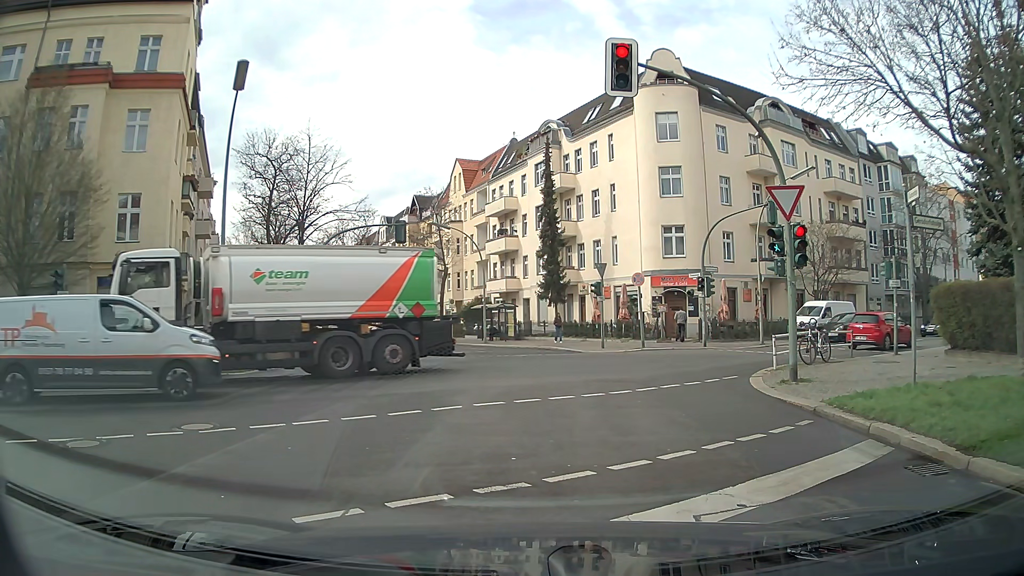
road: tertiary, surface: asphalt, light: Day
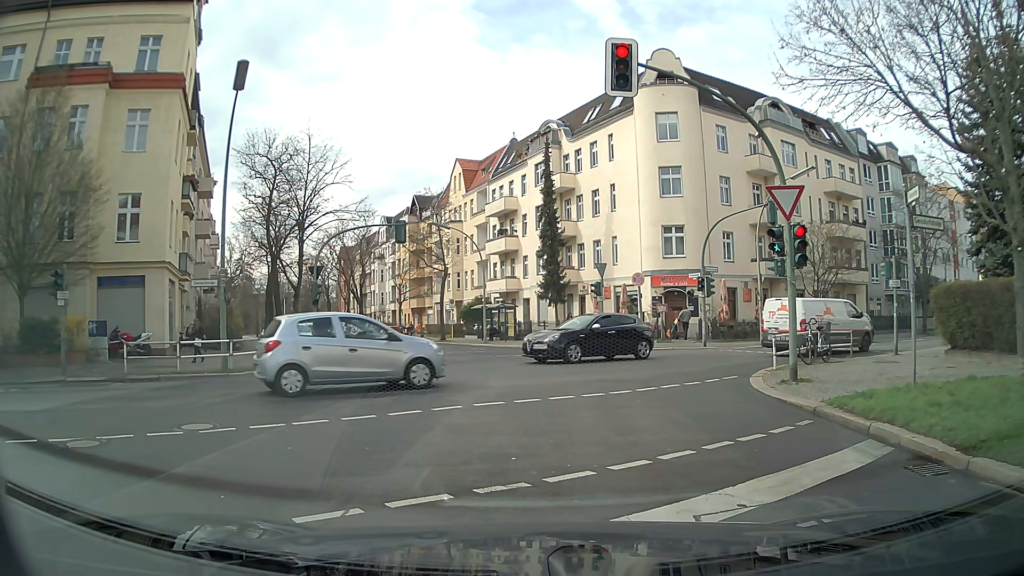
(0.0, 0.0) m; 0°
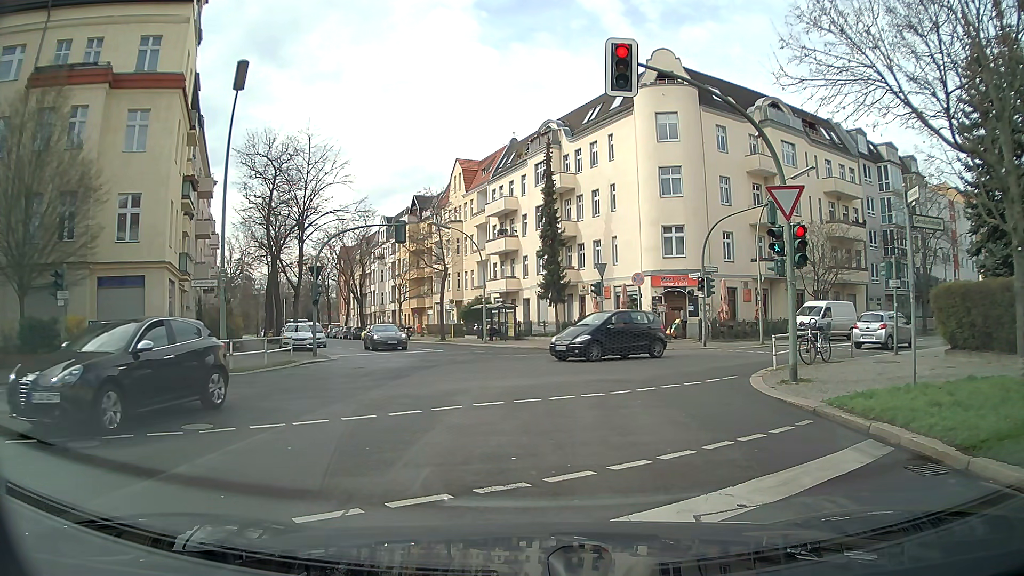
(0.0, 0.0) m; 0°
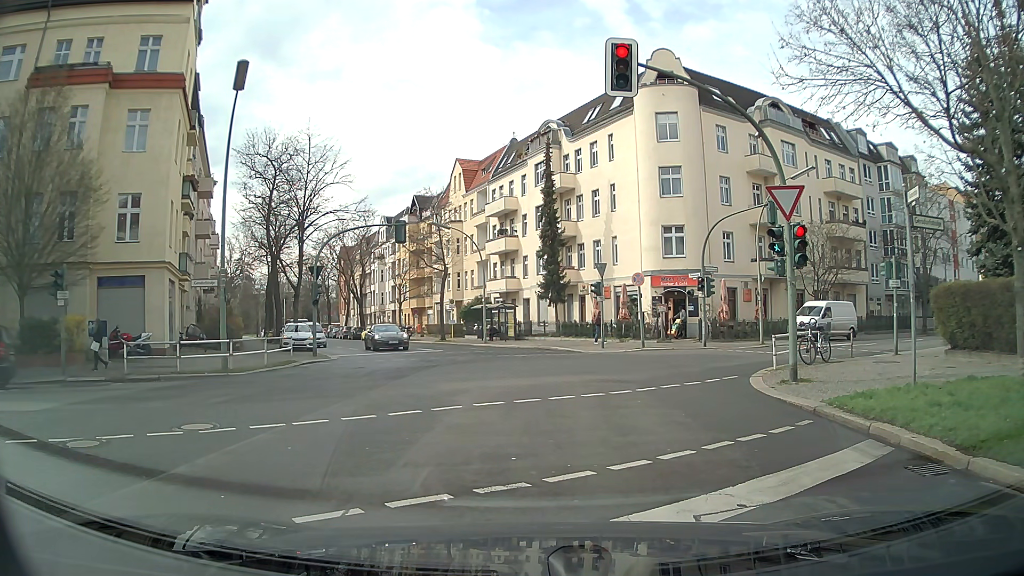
(0.0, 0.0) m; 0°
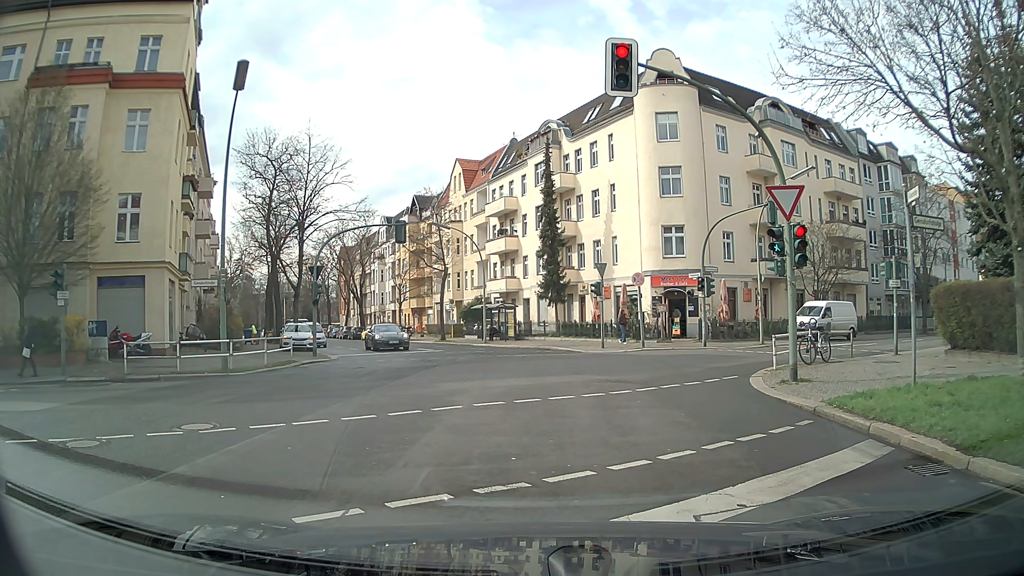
(0.0, 0.0) m; 0°
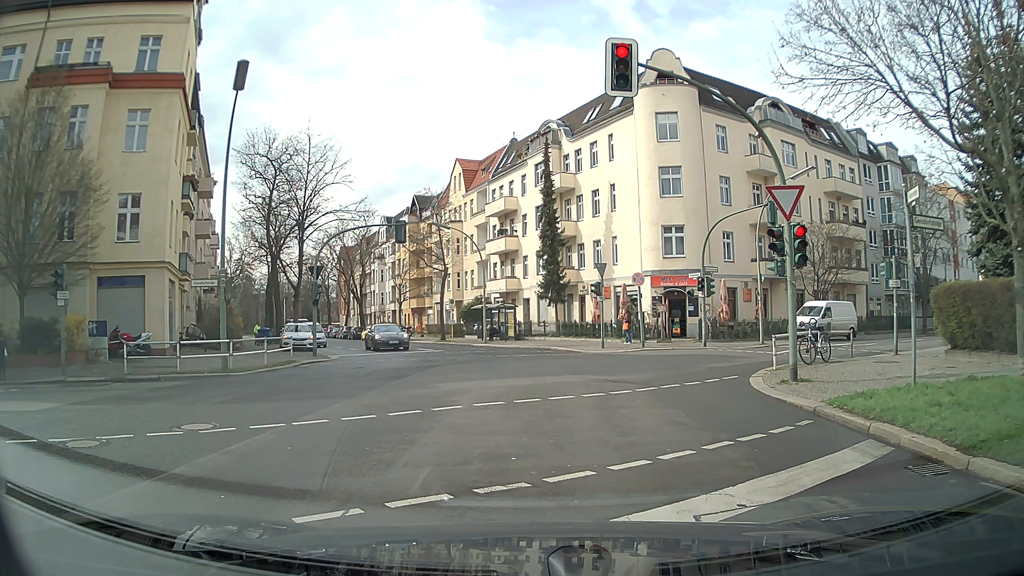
(0.0, 0.0) m; 0°
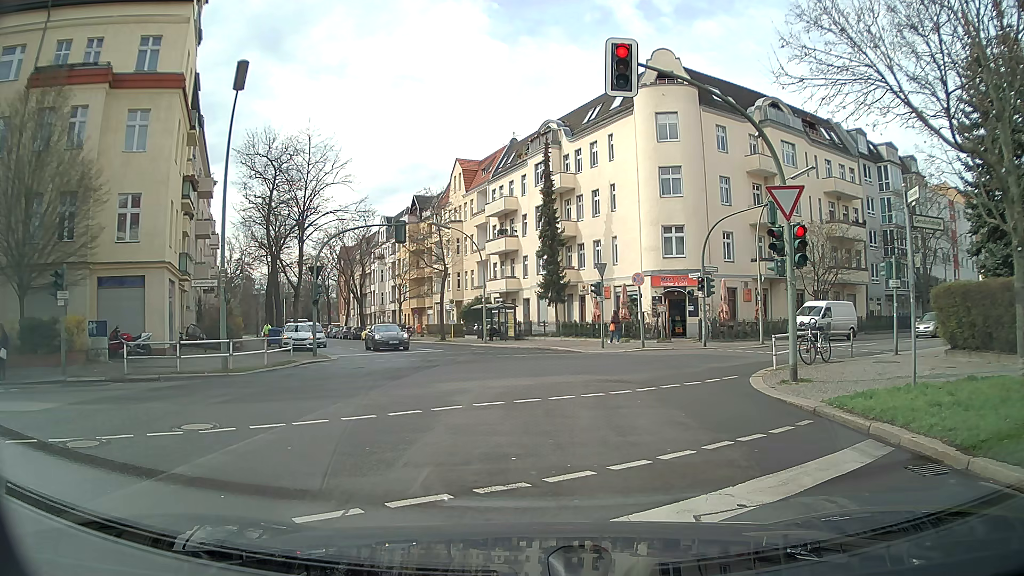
(0.0, 0.0) m; 0°
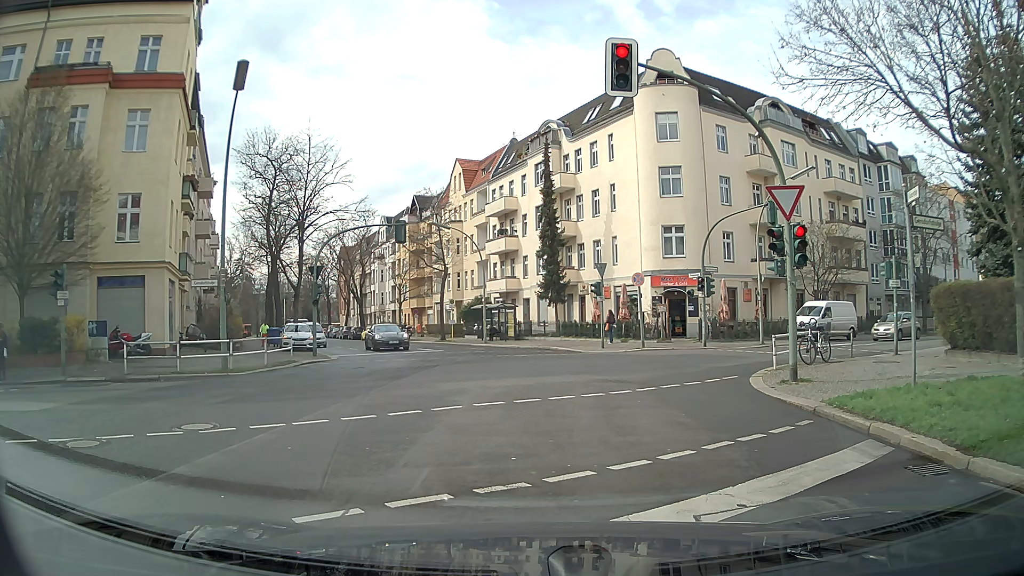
(0.0, 0.0) m; 0°
(0, +10) (+1, +20) (0, +30) (-3, +39) (-7, +49) (-12, +58) (-16, +67) (-20, +76) (-24, +85) (-28, +94) m
